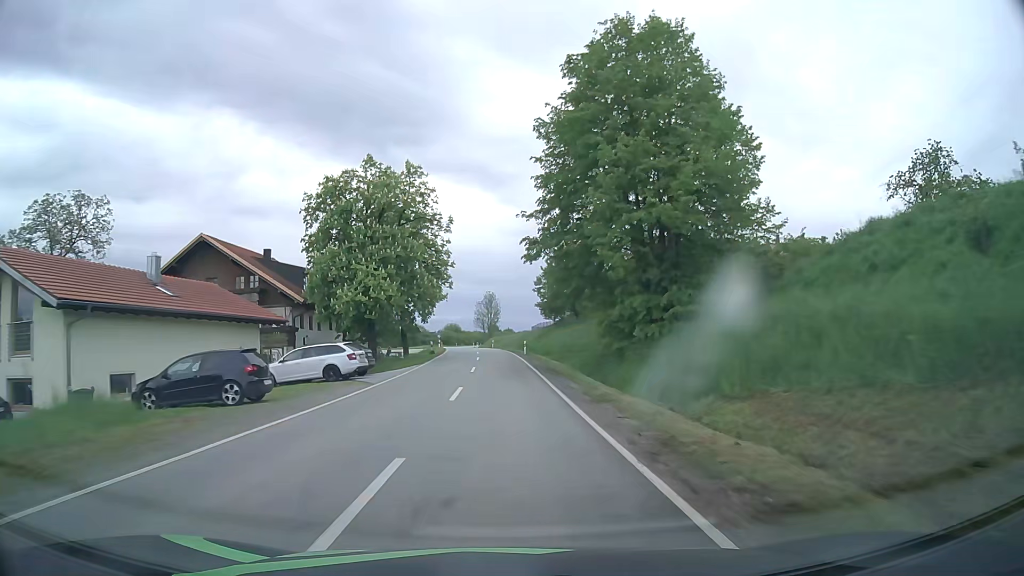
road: tertiary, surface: asphalt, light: Day
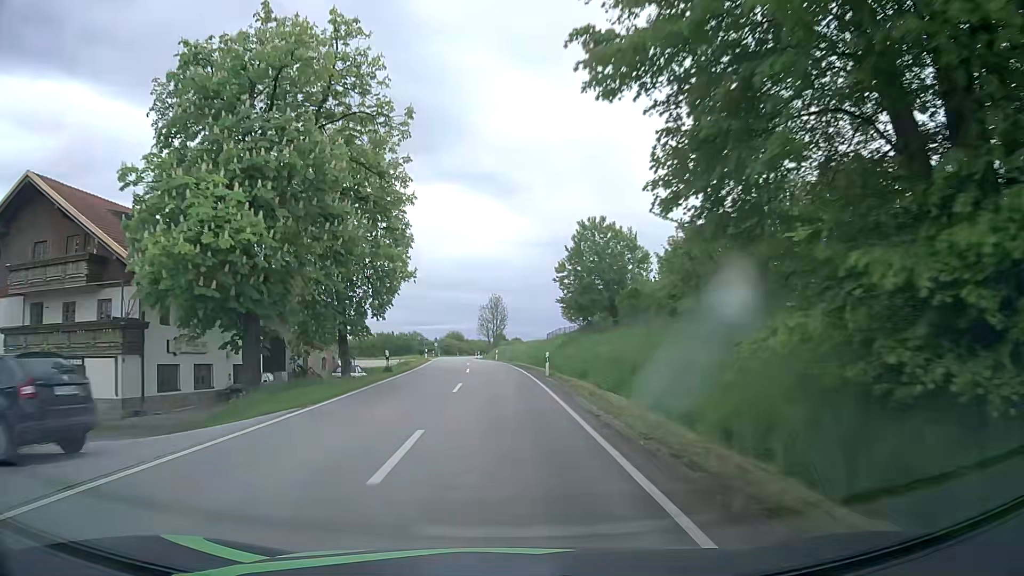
(-0.1, +21.2) m; -1°
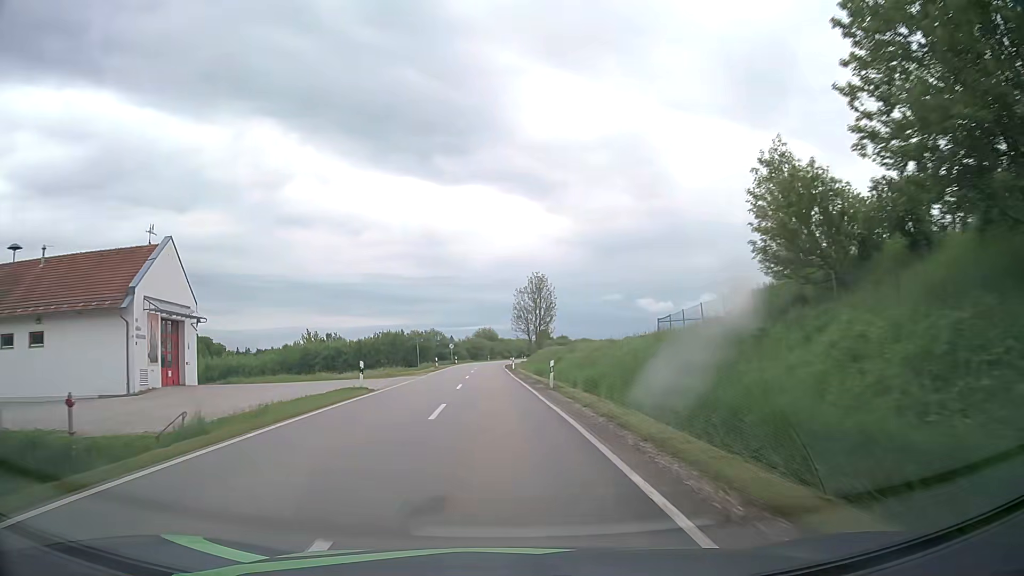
(-0.9, +42.2) m; -3°
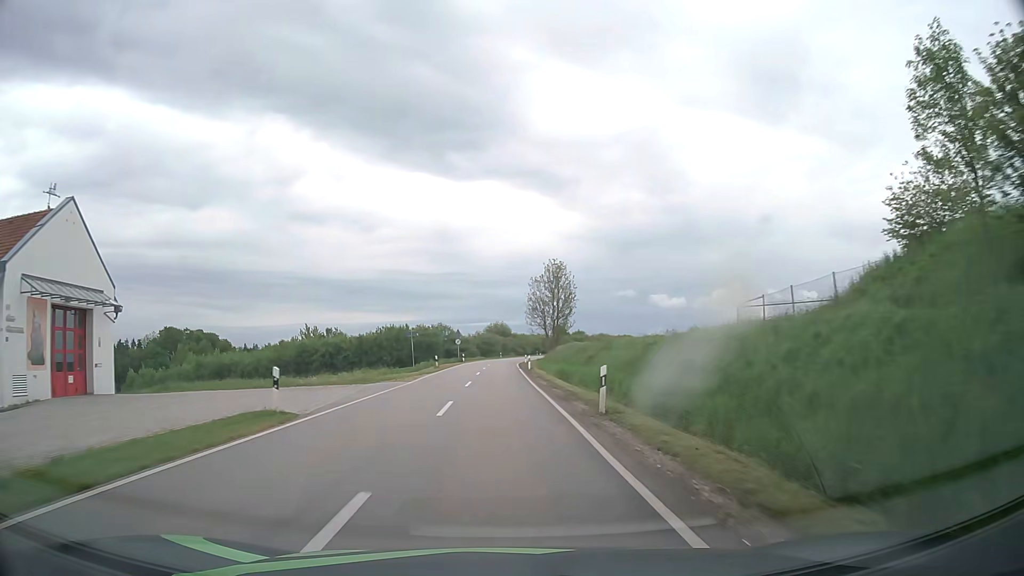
(-0.1, +10.6) m; -1°
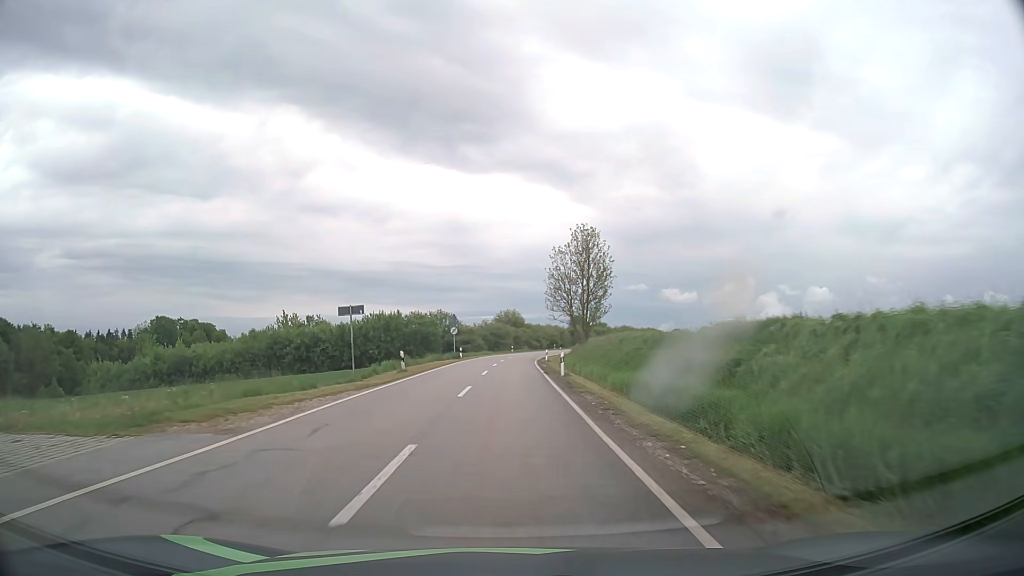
(-0.3, +21.4) m; -1°
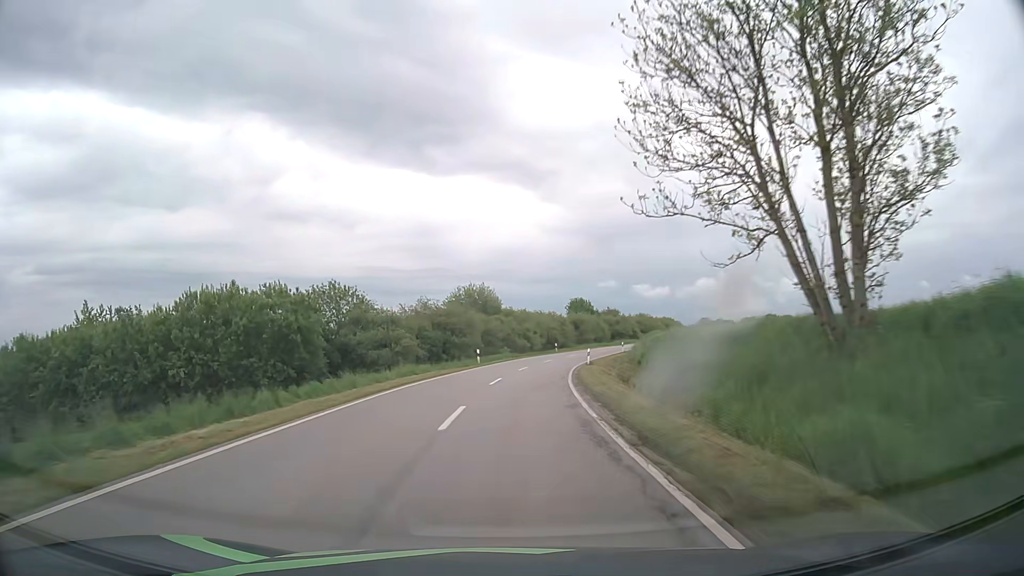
(+0.6, +54.9) m; +2°
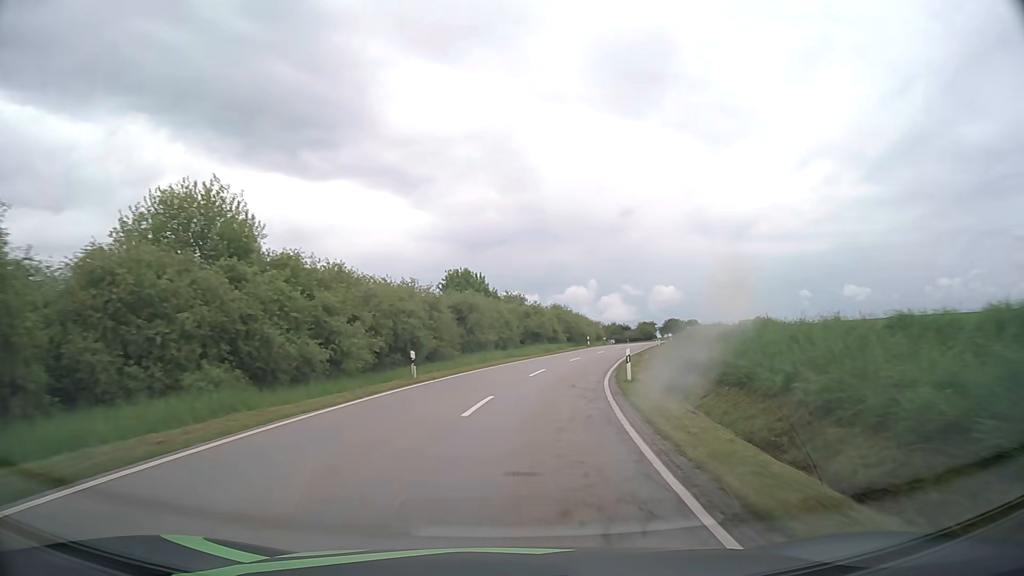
(+3.3, +47.1) m; +11°
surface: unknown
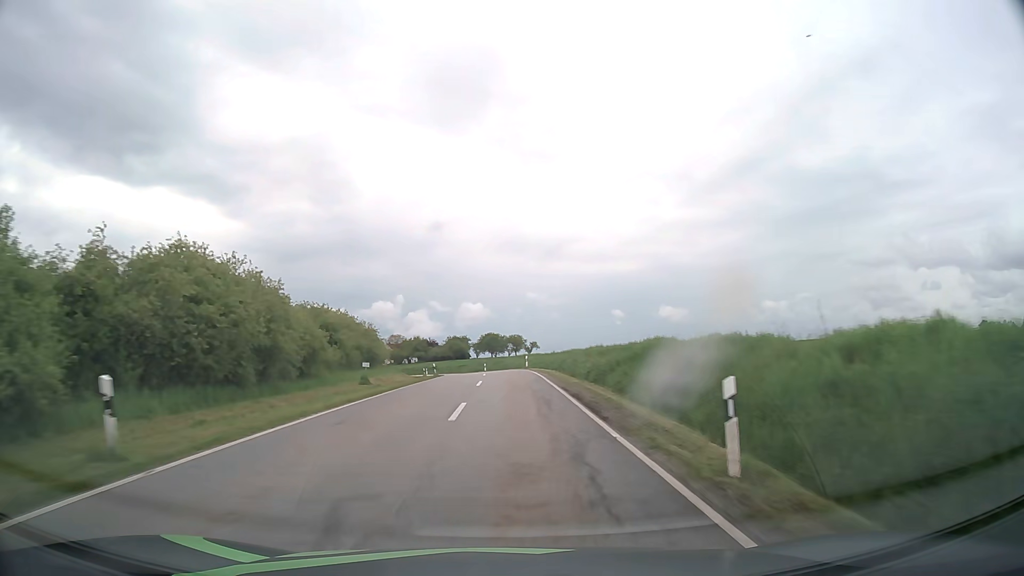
(+9.9, +58.6) m; +16°
(0, +10) (0, +20) (0, +30) (0, +40) (0, +50) (-1, +60) (-3, +70) (-5, +80) (-7, +89) (-10, +99) m
